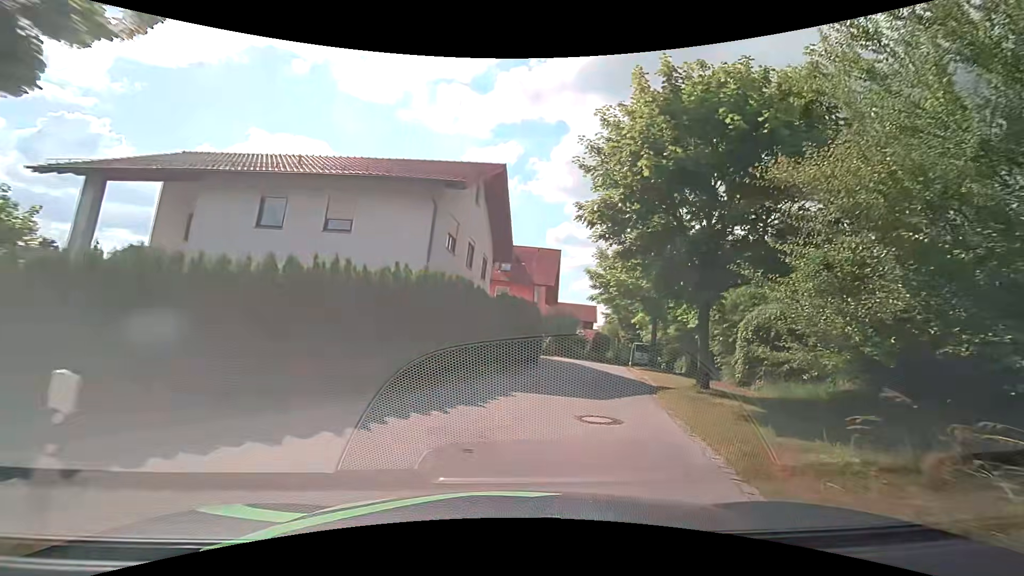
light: Day
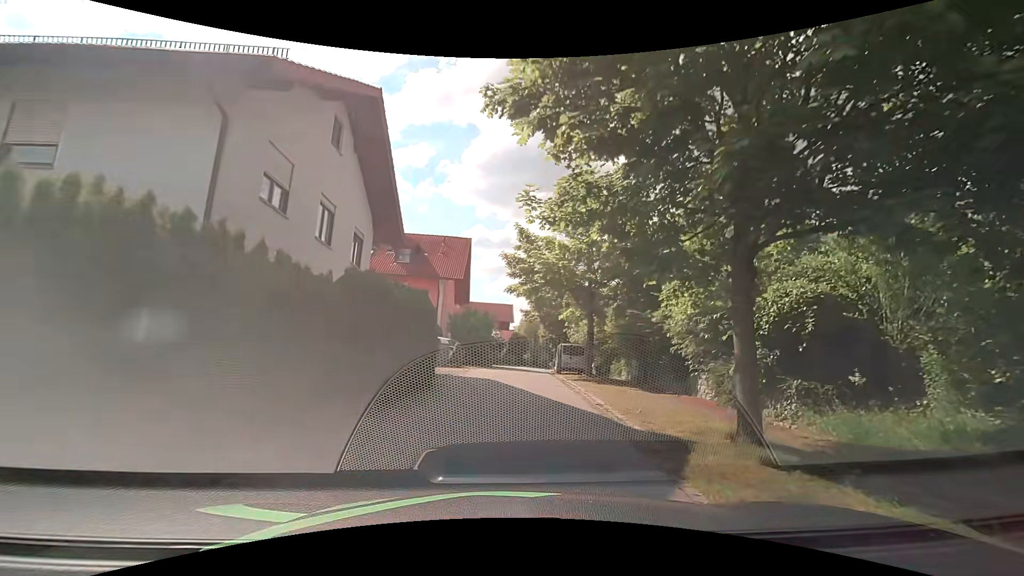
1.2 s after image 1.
(+0.8, +7.4) m; +10°
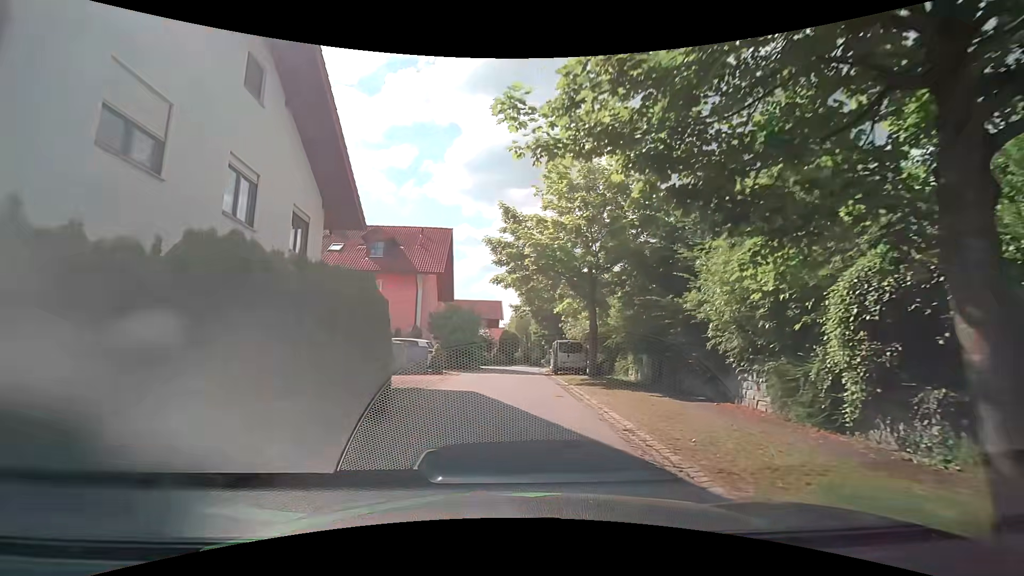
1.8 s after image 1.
(+0.1, +3.7) m; +3°
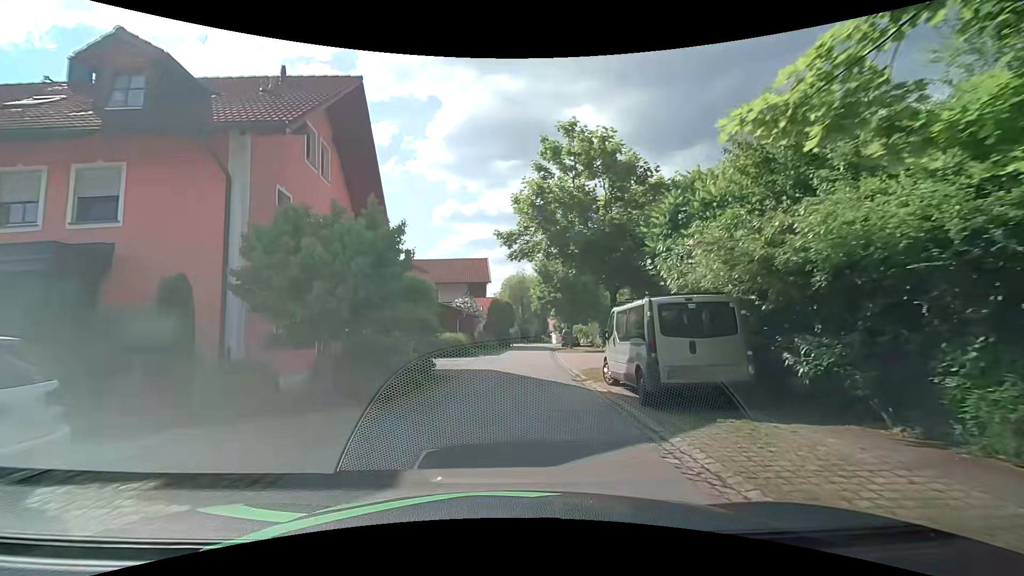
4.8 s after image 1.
(-0.1, +20.1) m; +1°
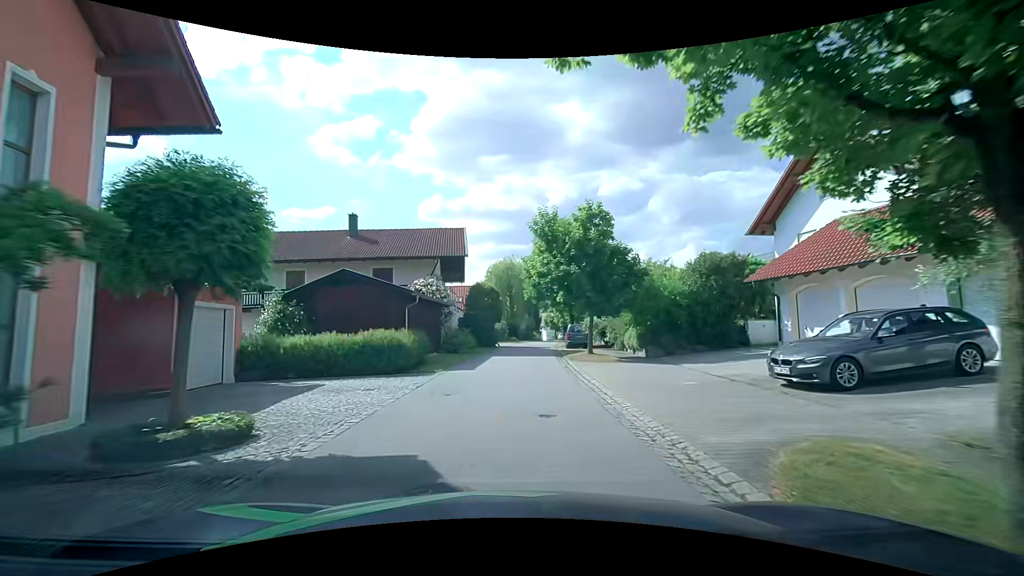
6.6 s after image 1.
(-0.1, +12.9) m; +1°
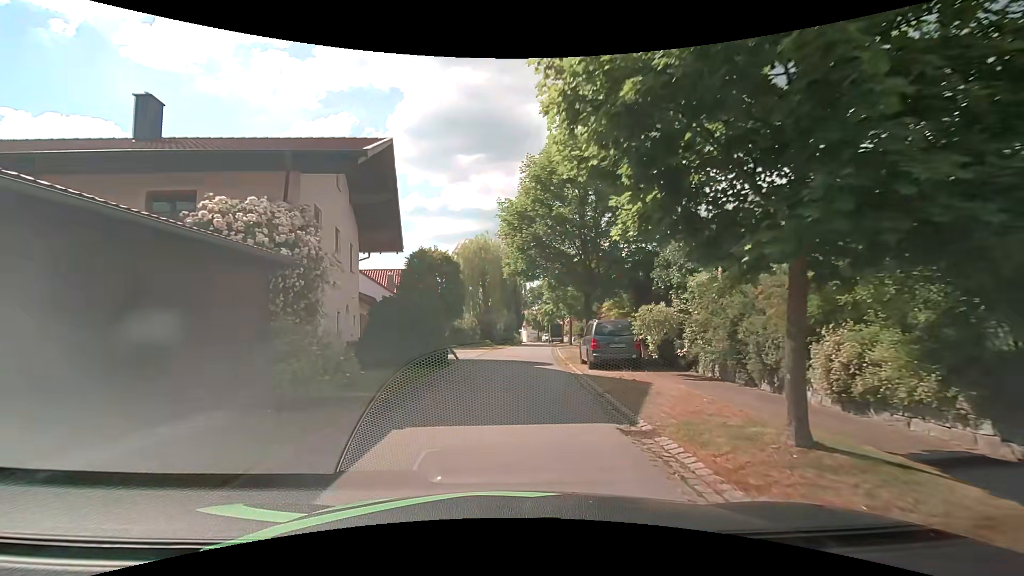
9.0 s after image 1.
(+0.4, +17.2) m; +3°
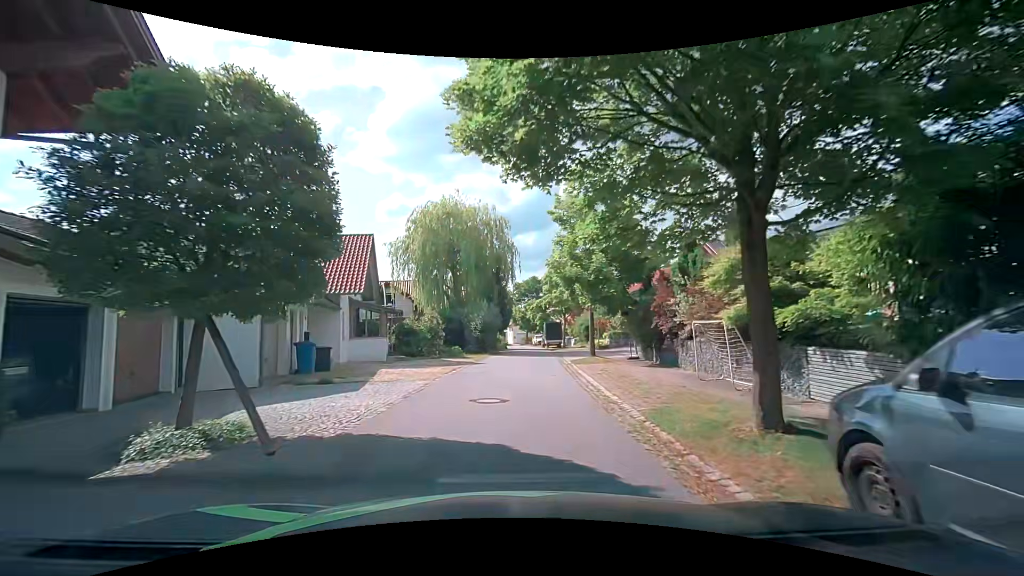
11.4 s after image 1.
(+0.2, +16.1) m; +2°
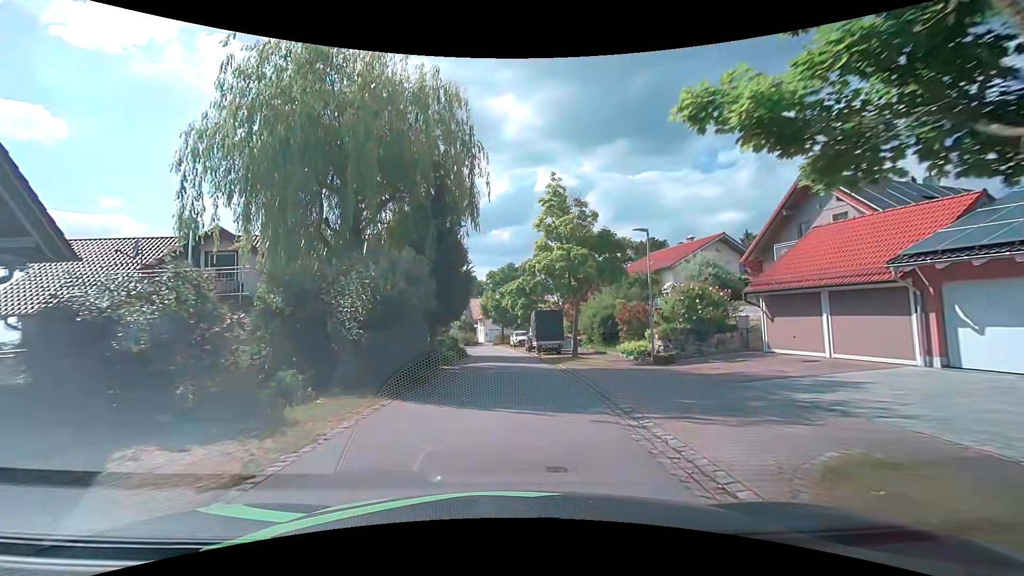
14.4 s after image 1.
(+0.5, +20.9) m; +2°
